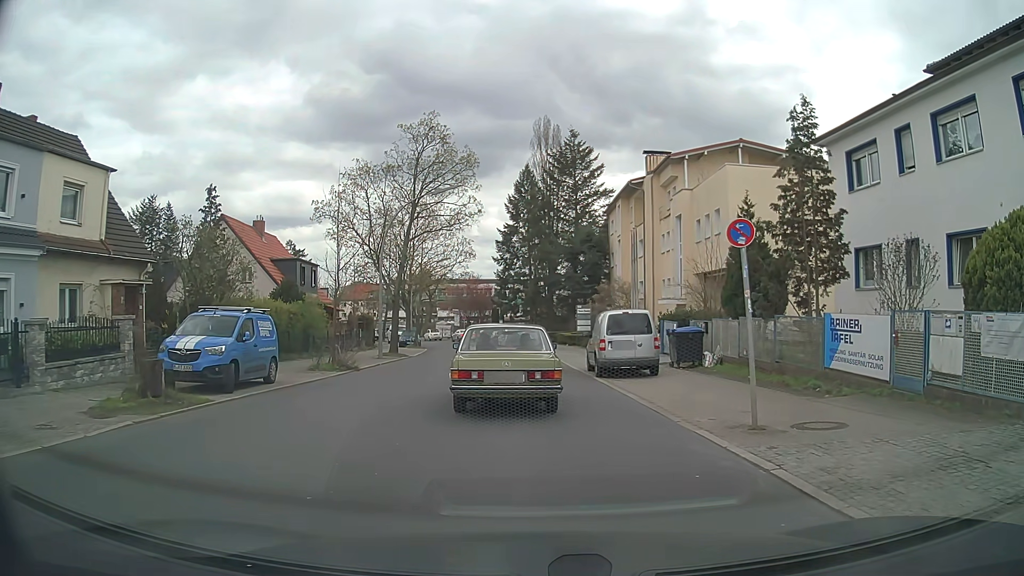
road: tertiary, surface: asphalt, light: Day
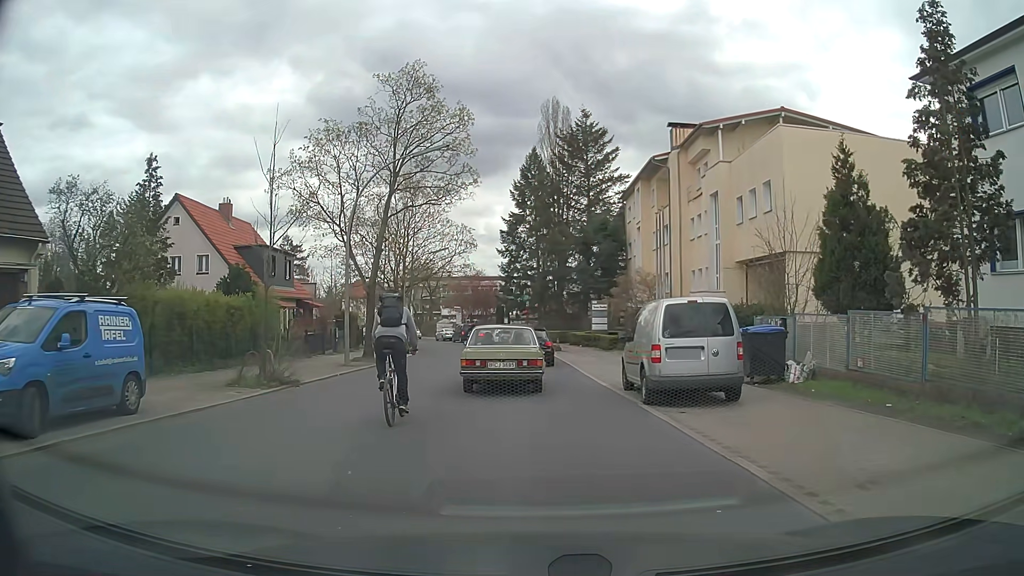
(0.0, +7.1) m; 0°
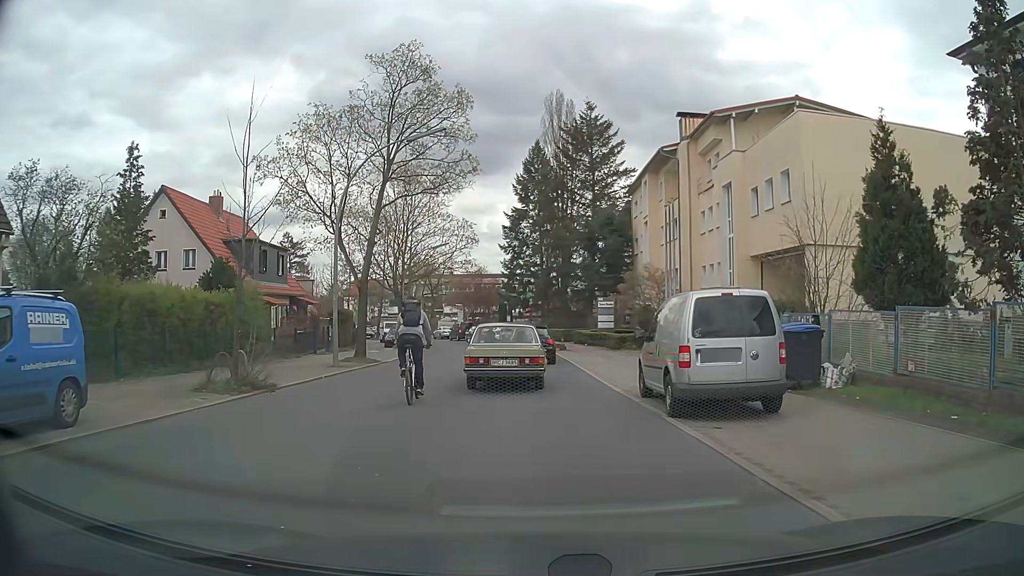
(0.0, +1.9) m; 0°
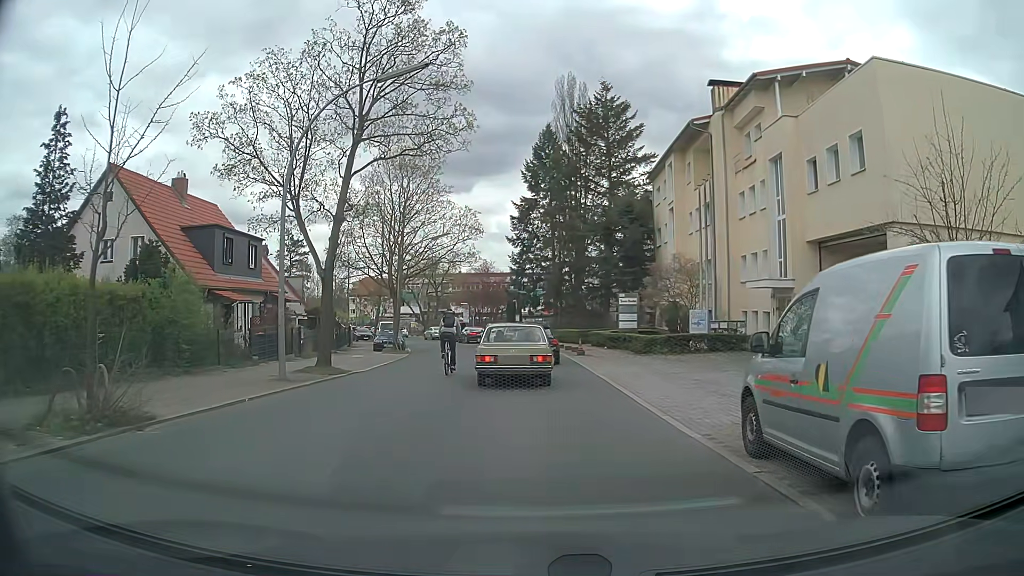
(0.0, +6.0) m; -1°
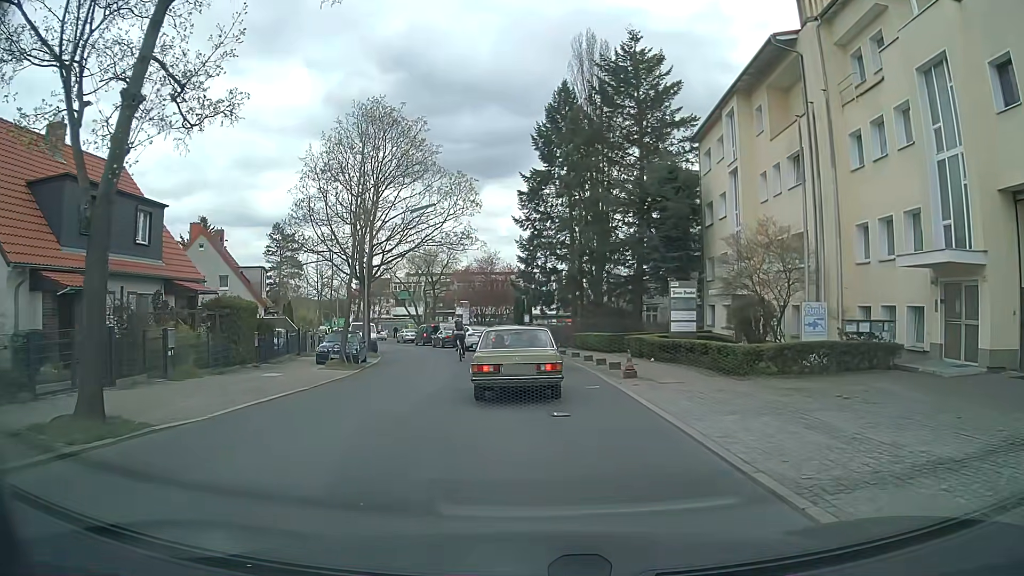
(-0.1, +12.3) m; -2°
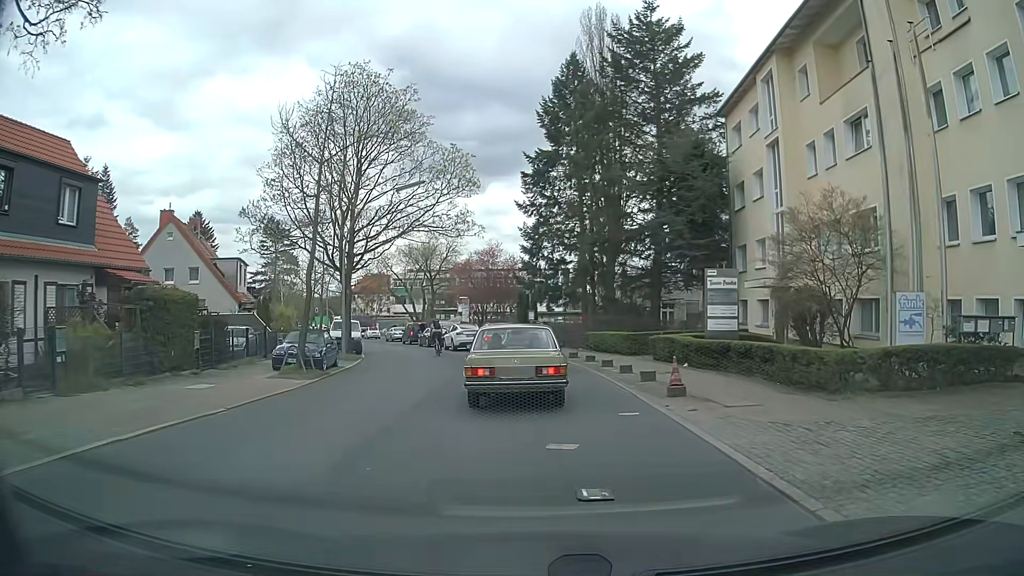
(0.0, +5.2) m; -1°
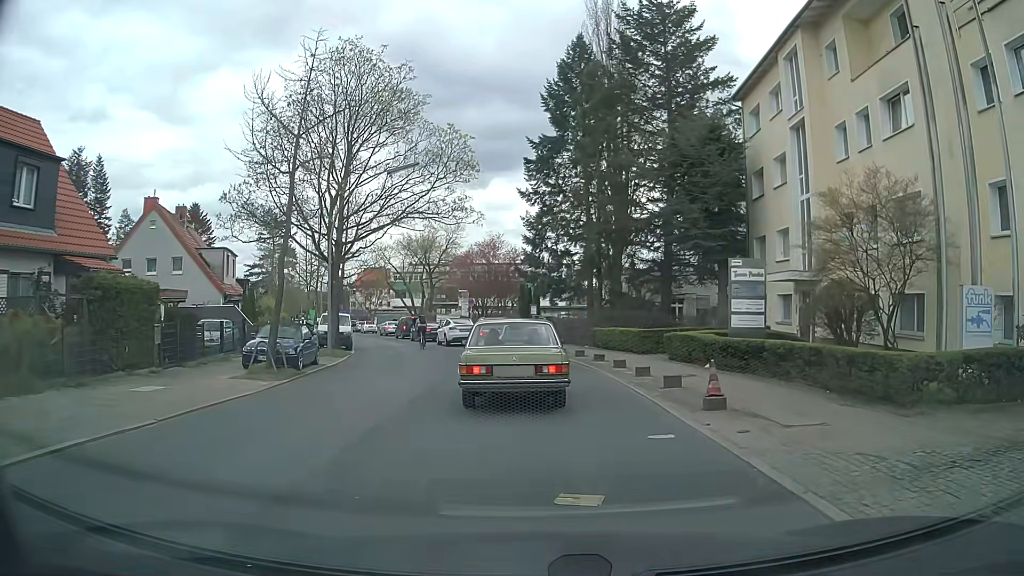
(0.0, +2.5) m; +1°
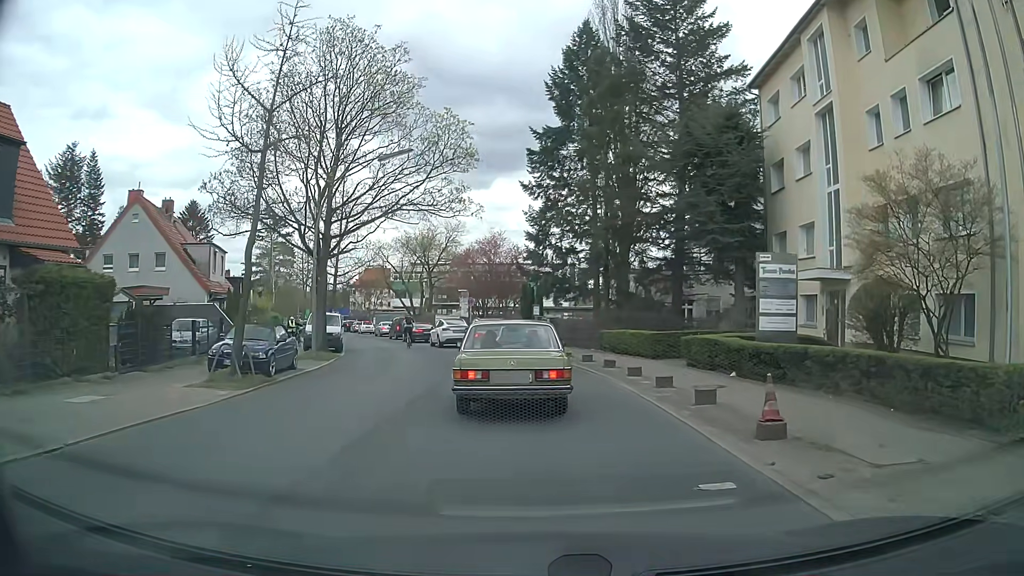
(0.0, +2.3) m; -2°
